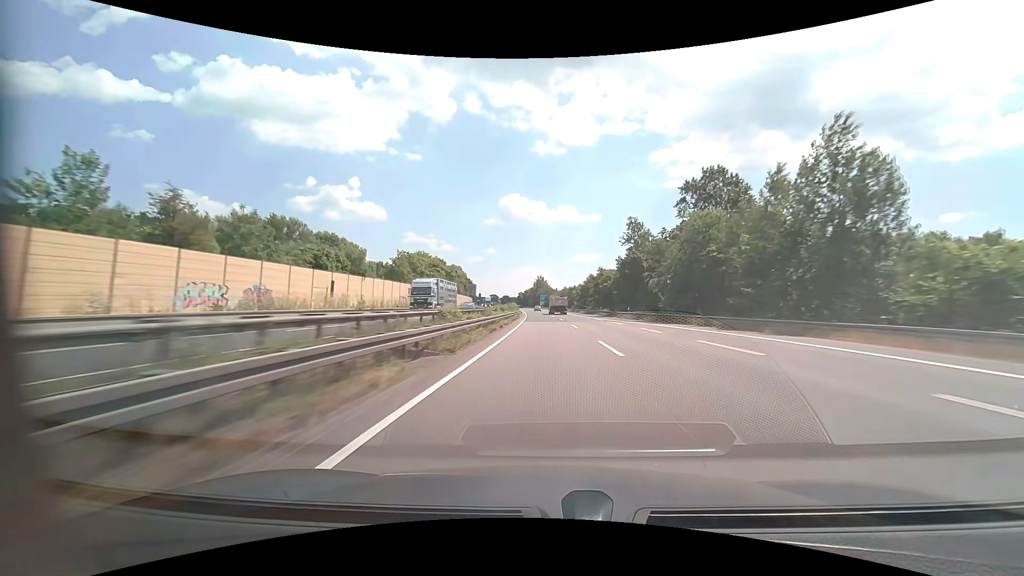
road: motorway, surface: asphalt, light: Day
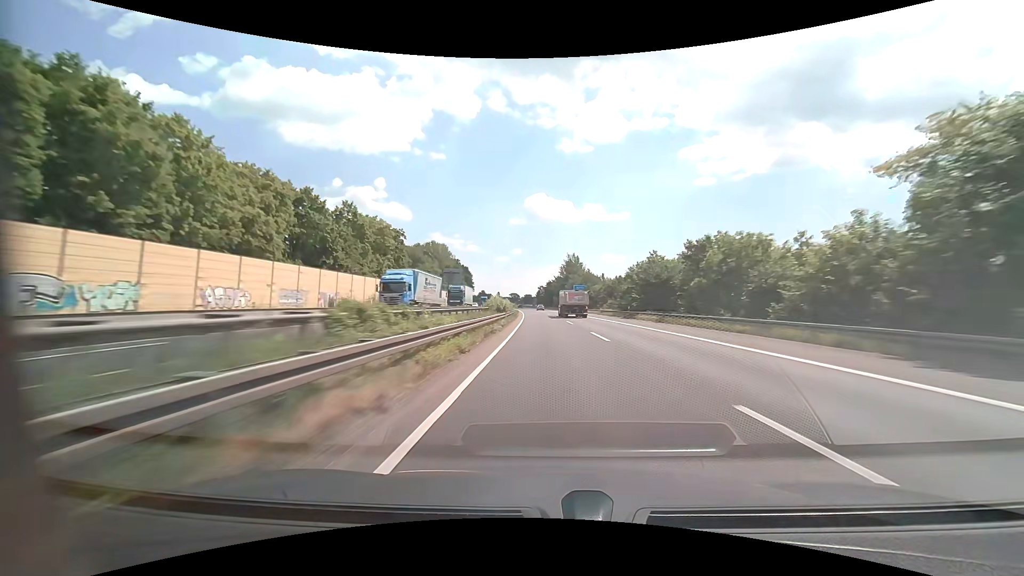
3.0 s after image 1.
(-2.7, +102.8) m; -3°
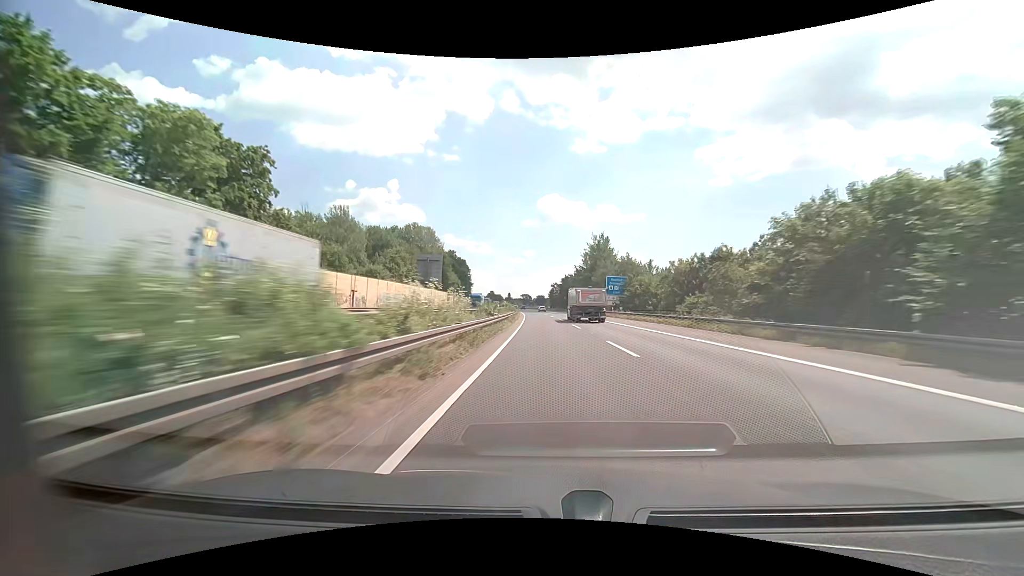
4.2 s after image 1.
(-0.7, +41.3) m; -2°
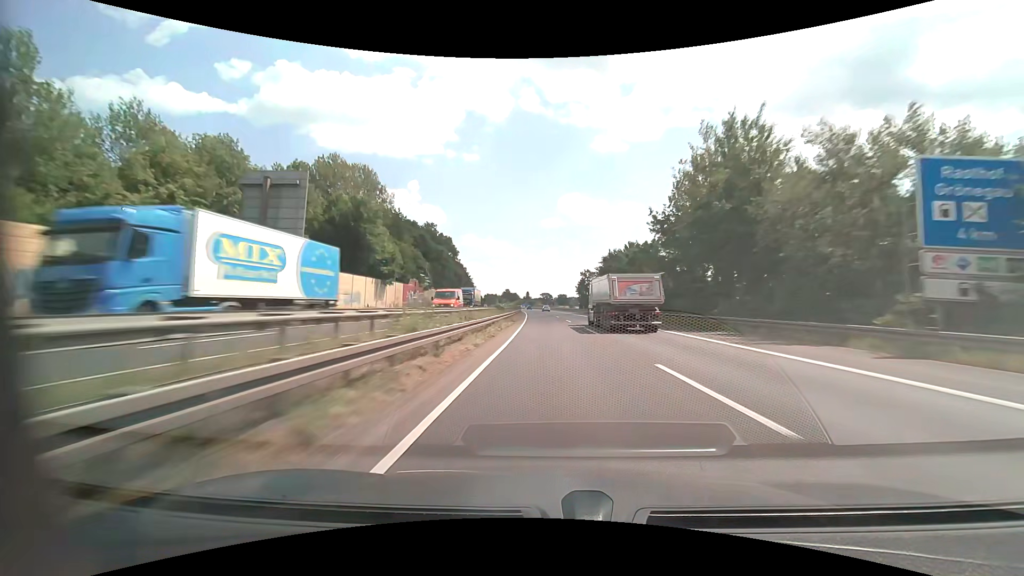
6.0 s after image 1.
(-1.1, +62.0) m; -2°
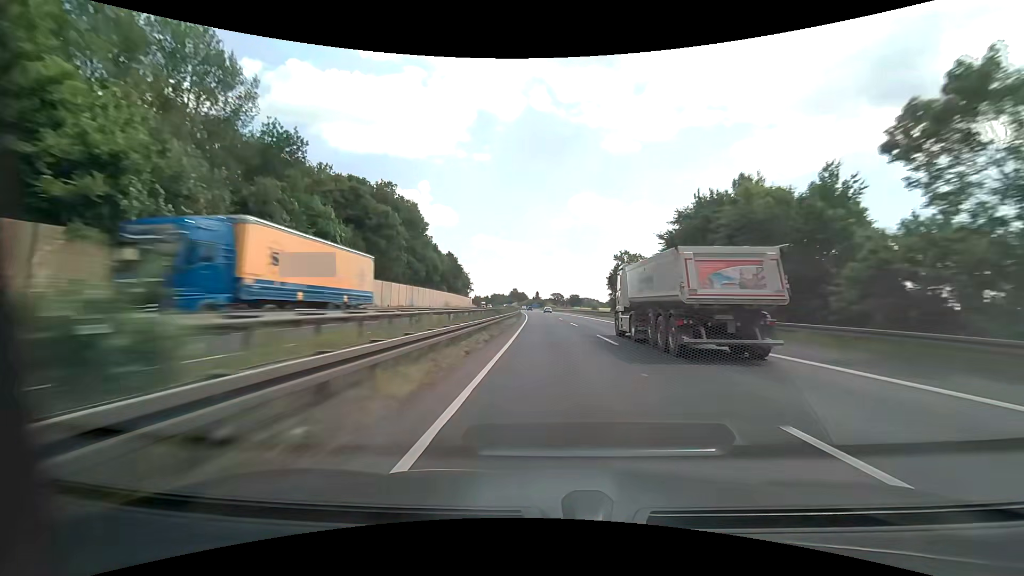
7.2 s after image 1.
(-0.5, +41.5) m; -1°
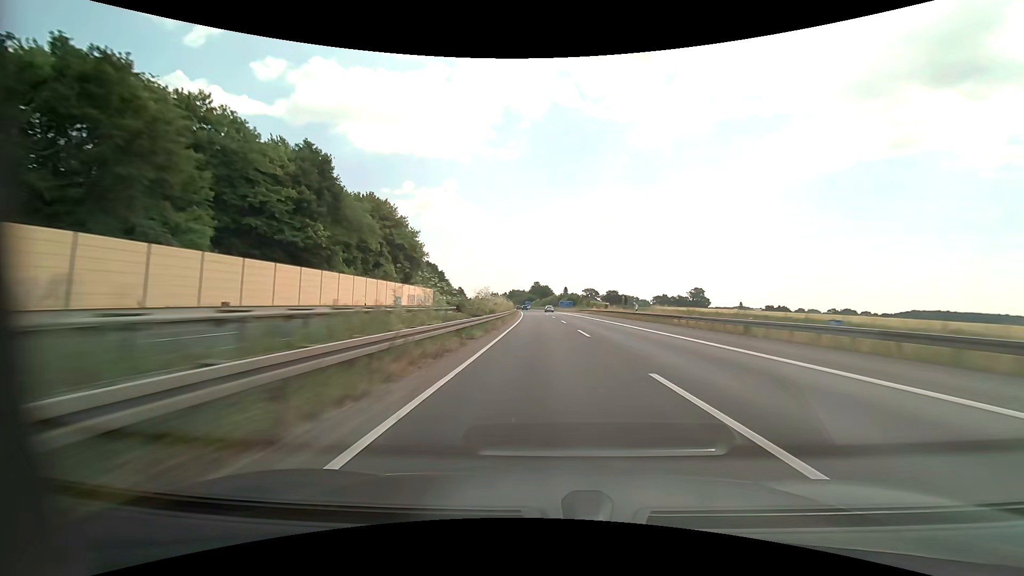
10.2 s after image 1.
(-2.2, +103.8) m; -3°
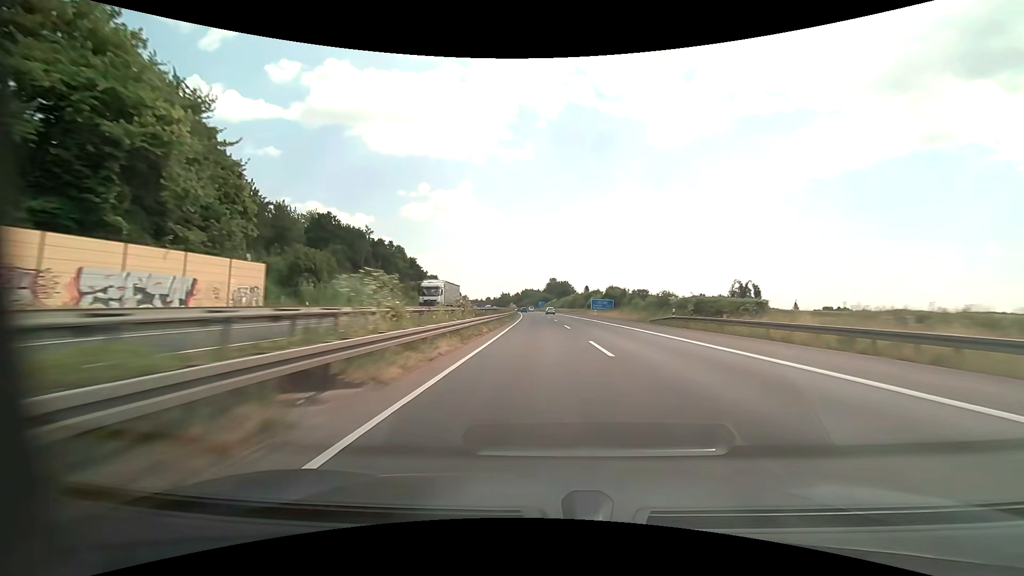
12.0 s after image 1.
(-0.8, +62.2) m; -2°
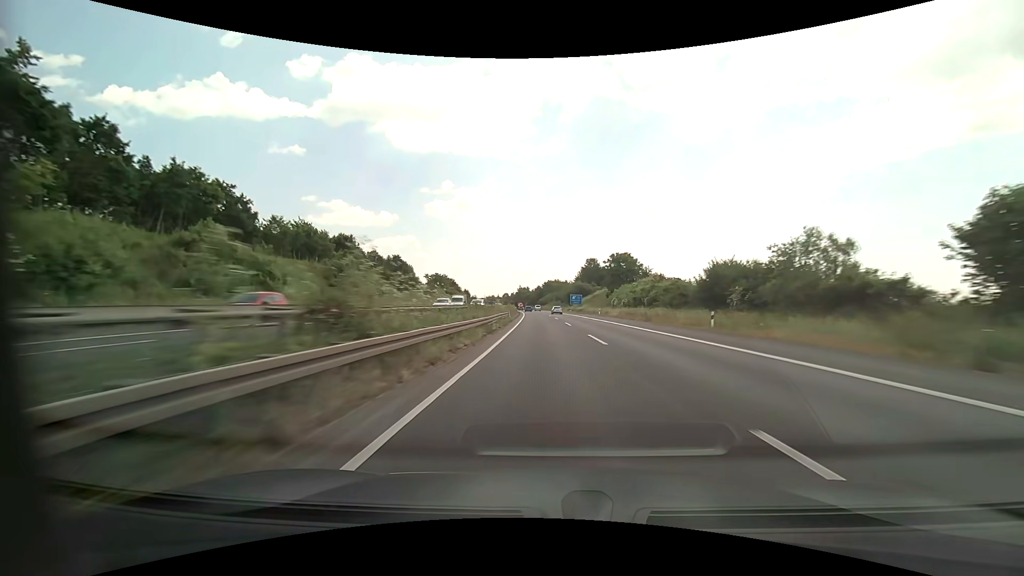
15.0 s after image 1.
(-3.2, +103.7) m; -3°
(0, +10) (0, +20) (0, +30) (-1, +40) (-1, +50) (-1, +60) (-1, +70) (-2, +80) (-2, +90) (-3, +100) m
